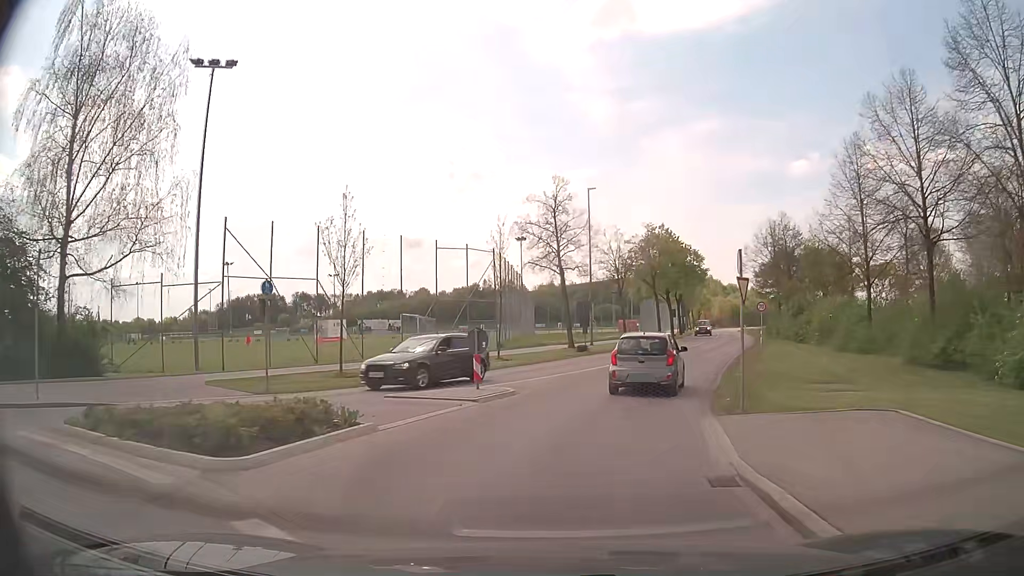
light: Day
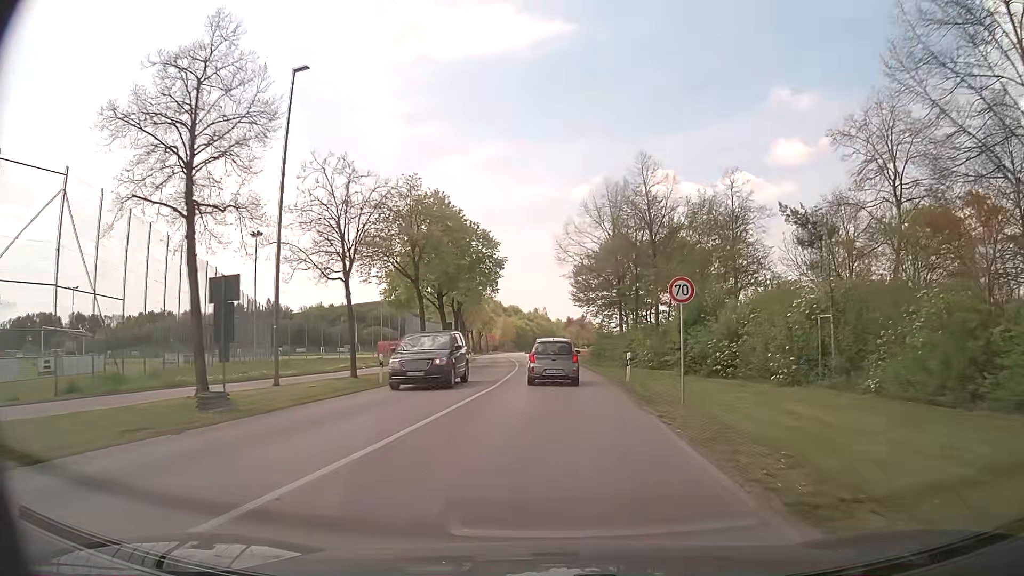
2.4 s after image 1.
(+4.2, +24.7) m; +19°
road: tertiary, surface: asphalt
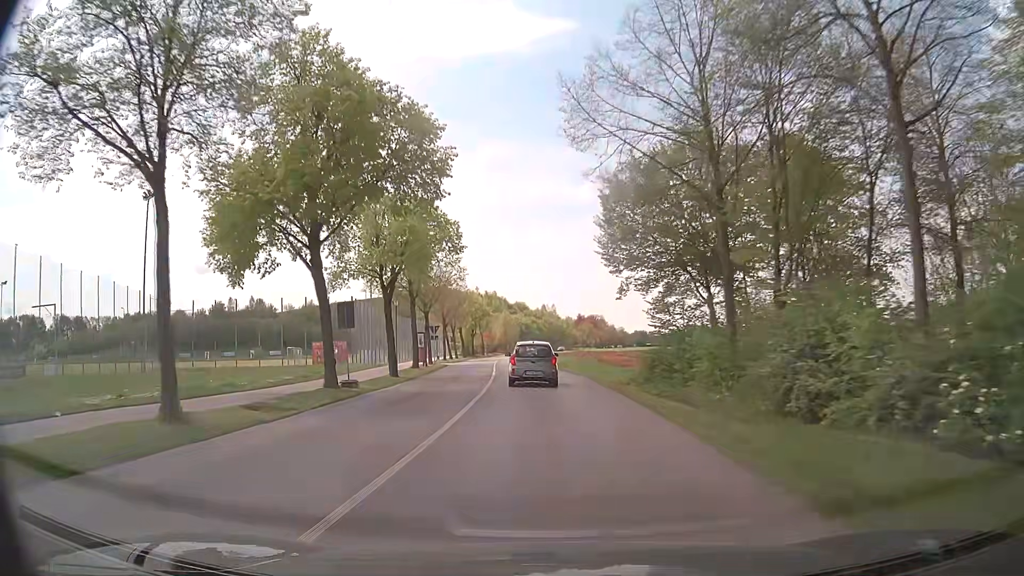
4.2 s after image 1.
(+0.3, +25.2) m; 0°
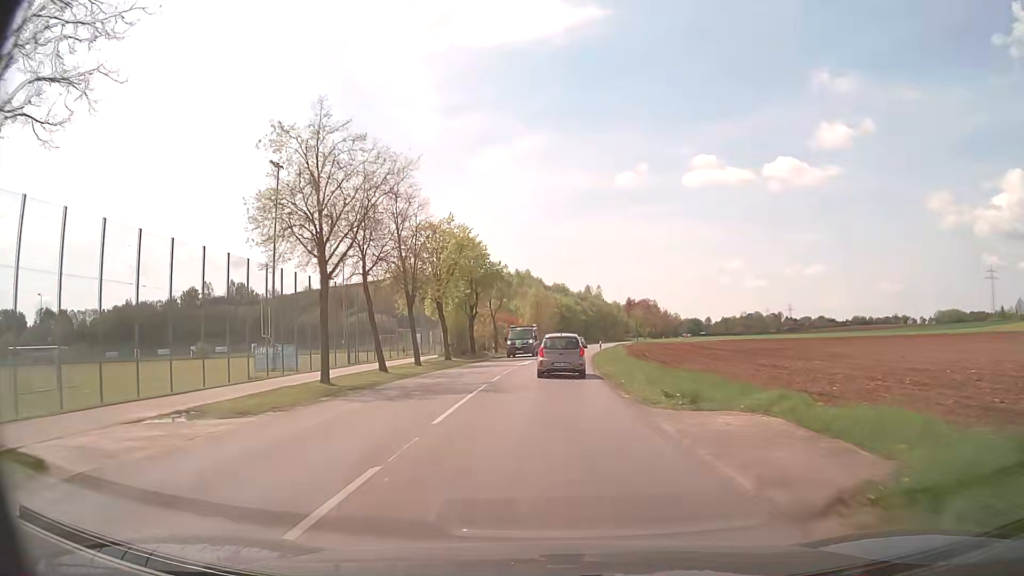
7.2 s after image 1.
(-2.1, +48.6) m; -4°
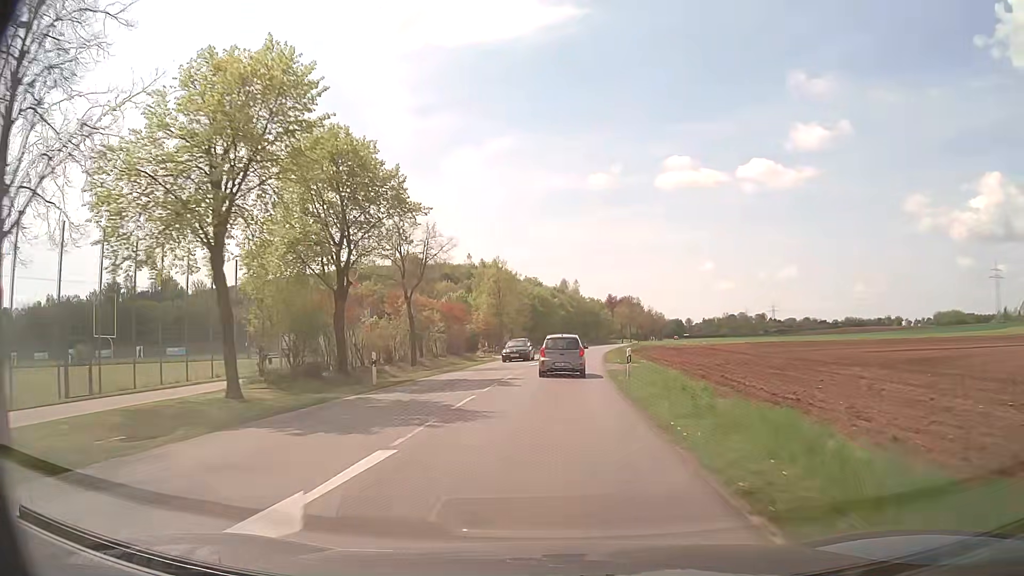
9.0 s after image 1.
(+0.6, +30.6) m; +2°
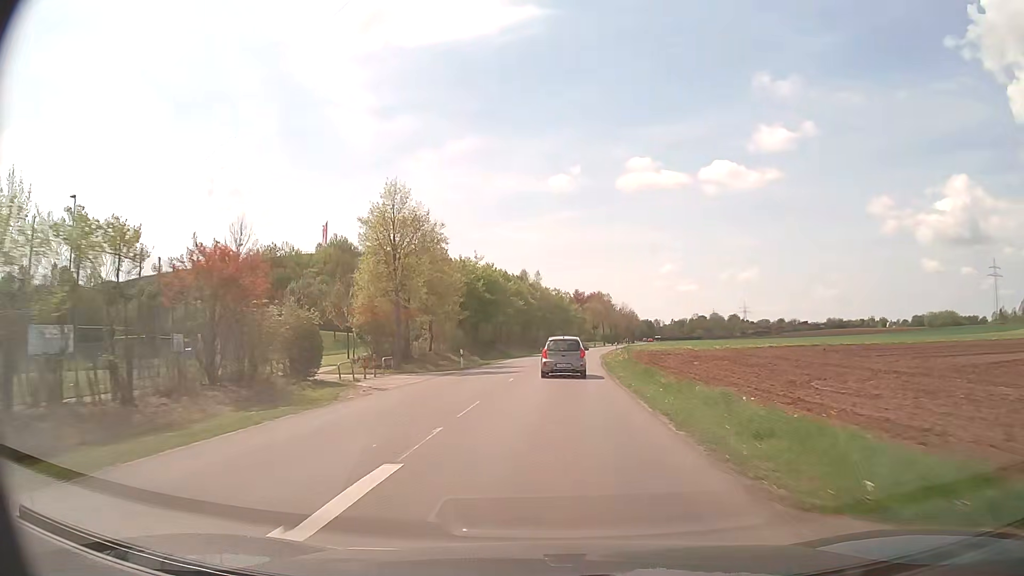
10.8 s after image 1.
(+0.9, +32.5) m; +3°
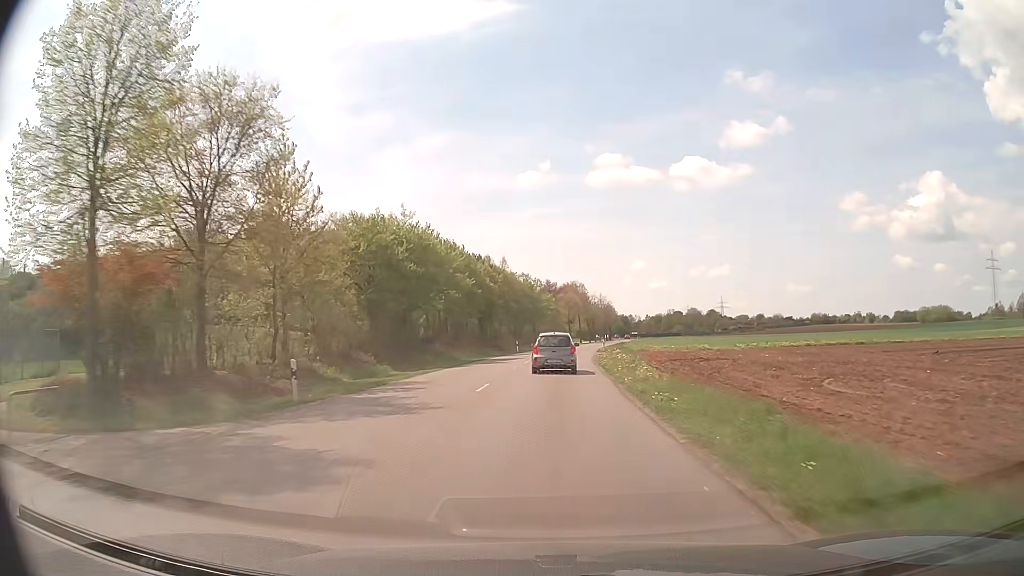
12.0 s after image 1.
(+0.6, +22.3) m; +3°
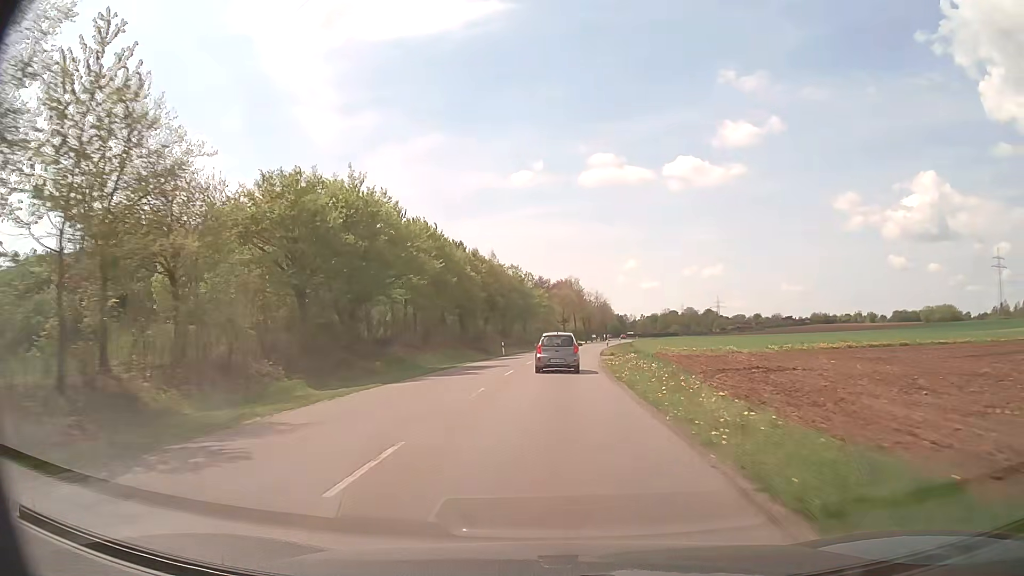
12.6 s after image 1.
(+0.1, +11.1) m; +1°
(0, +10) (0, +20) (+1, +30) (+1, +40) (+2, +50) (+3, +60) (+4, +70) (+5, +80) (+6, +90) (+8, +100) m
